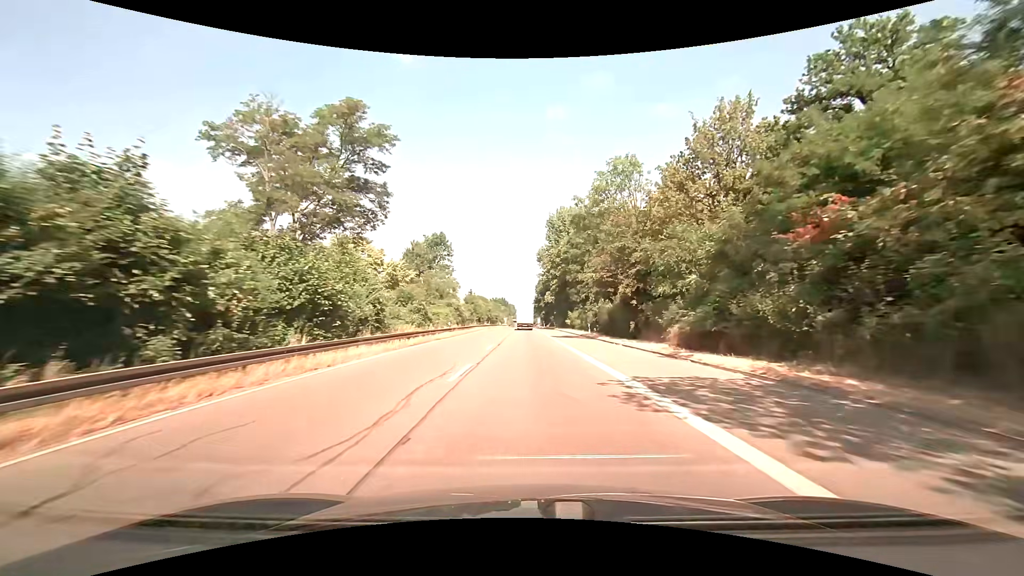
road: trunk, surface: asphalt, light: Day
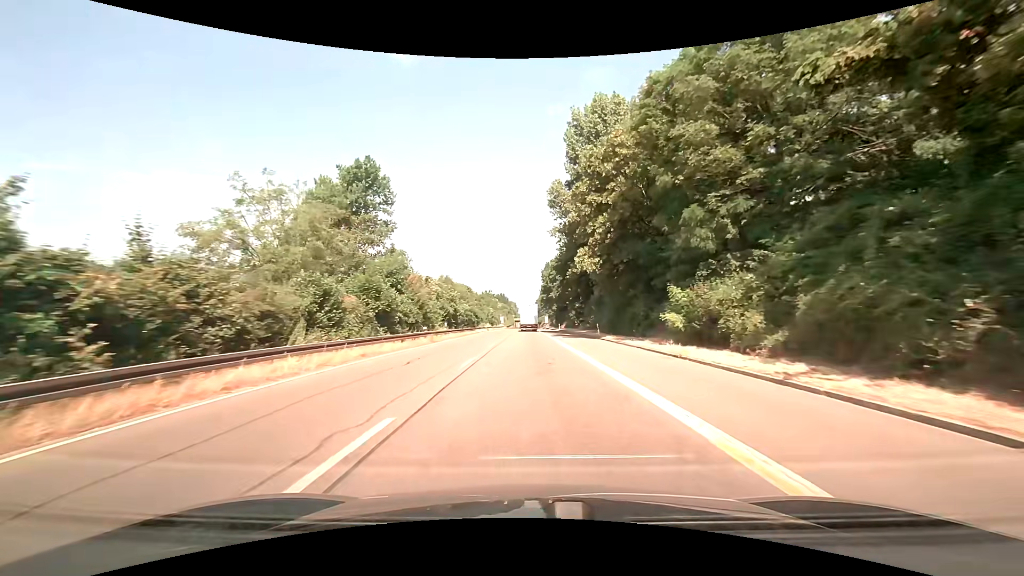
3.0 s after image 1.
(-0.3, +54.6) m; -1°
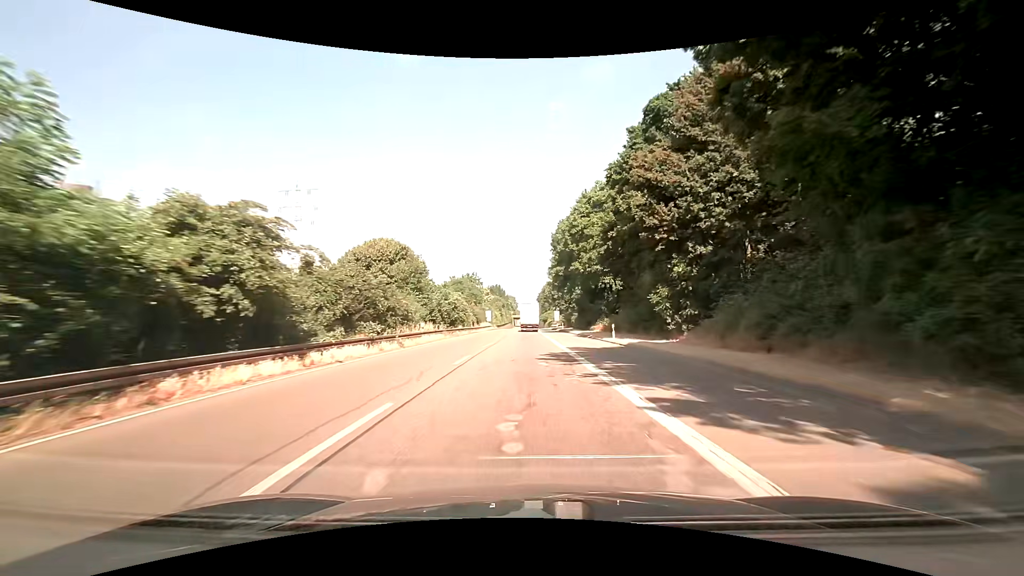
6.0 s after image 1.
(+0.2, +56.2) m; 0°
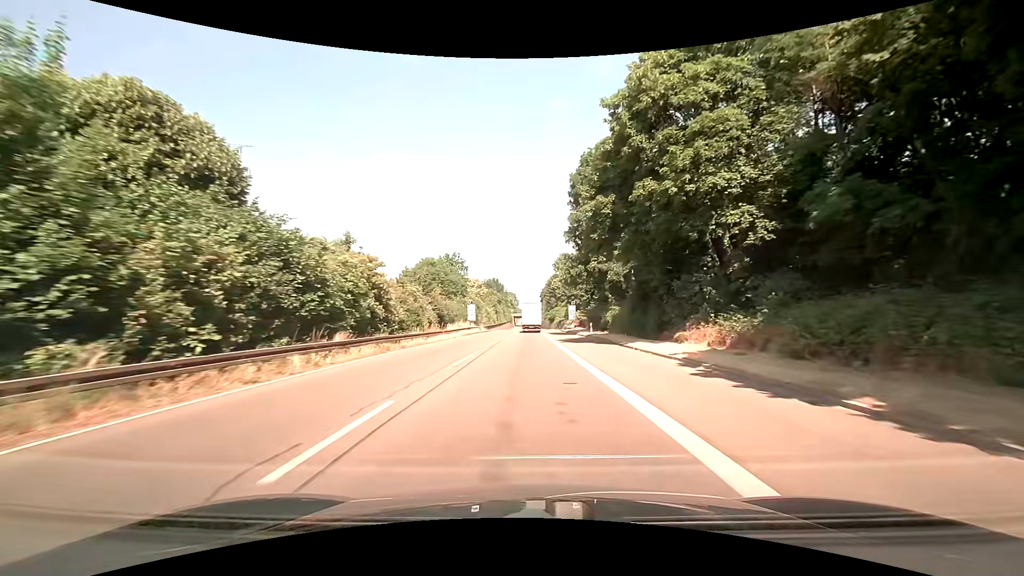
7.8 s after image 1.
(+0.2, +34.3) m; 0°
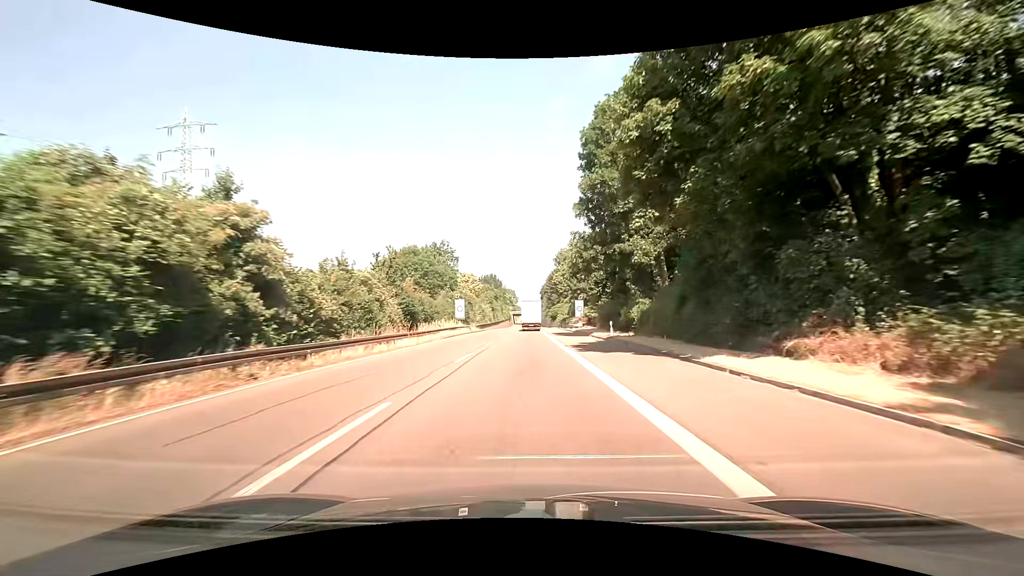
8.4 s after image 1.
(0.0, +11.5) m; 0°
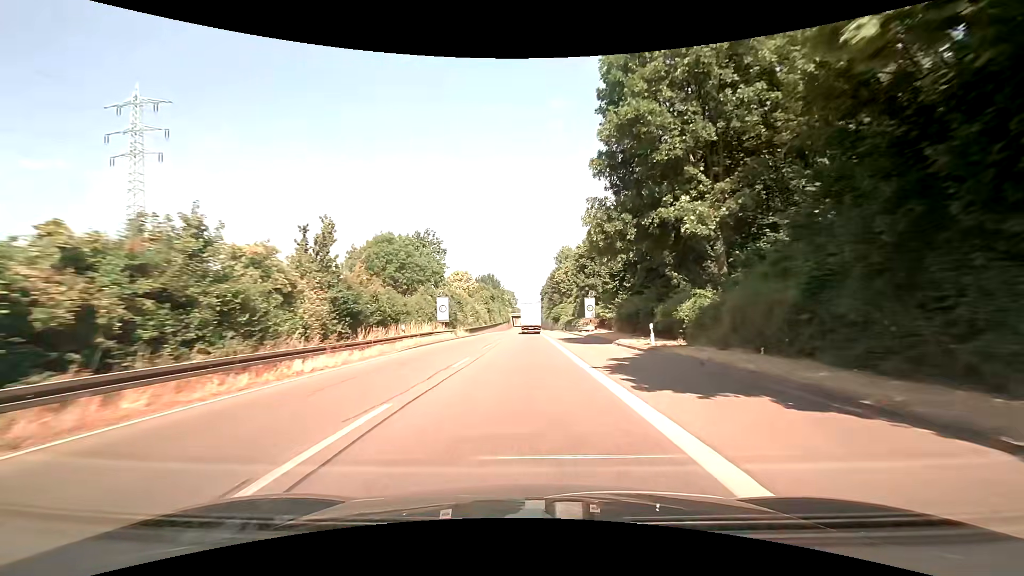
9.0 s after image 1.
(0.0, +11.6) m; 0°
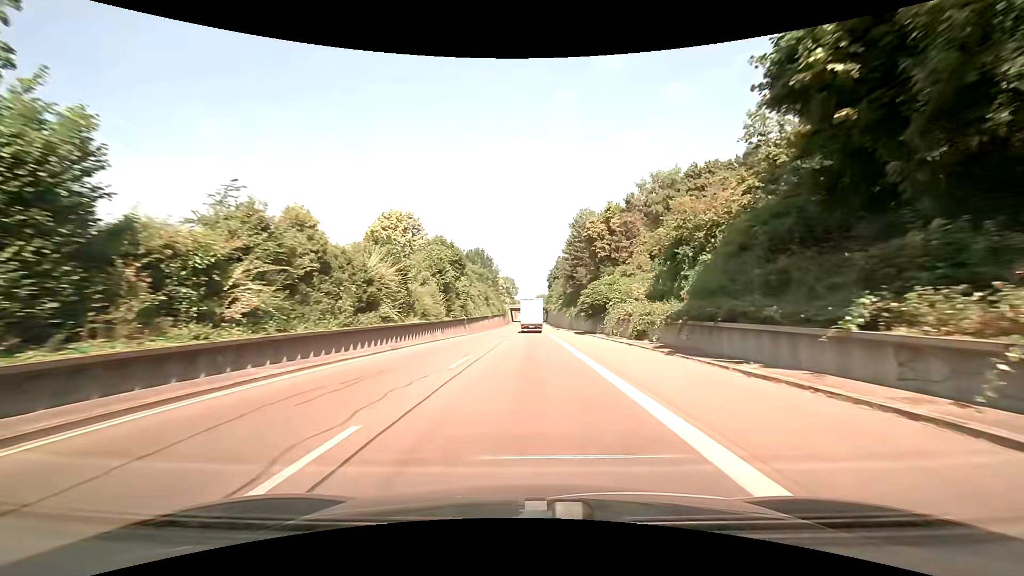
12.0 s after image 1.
(-0.1, +59.0) m; 0°
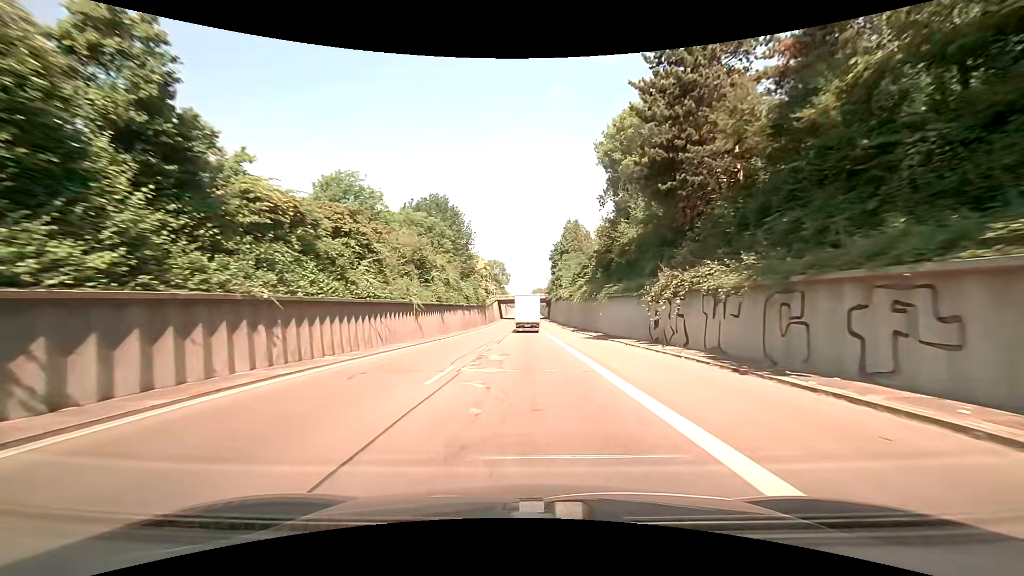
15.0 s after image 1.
(+0.1, +60.3) m; 0°
(0, +10) (0, +20) (0, +30) (0, +40) (0, +50) (0, +60) (0, +70) (0, +80) (-1, +90) (-1, +100) m
